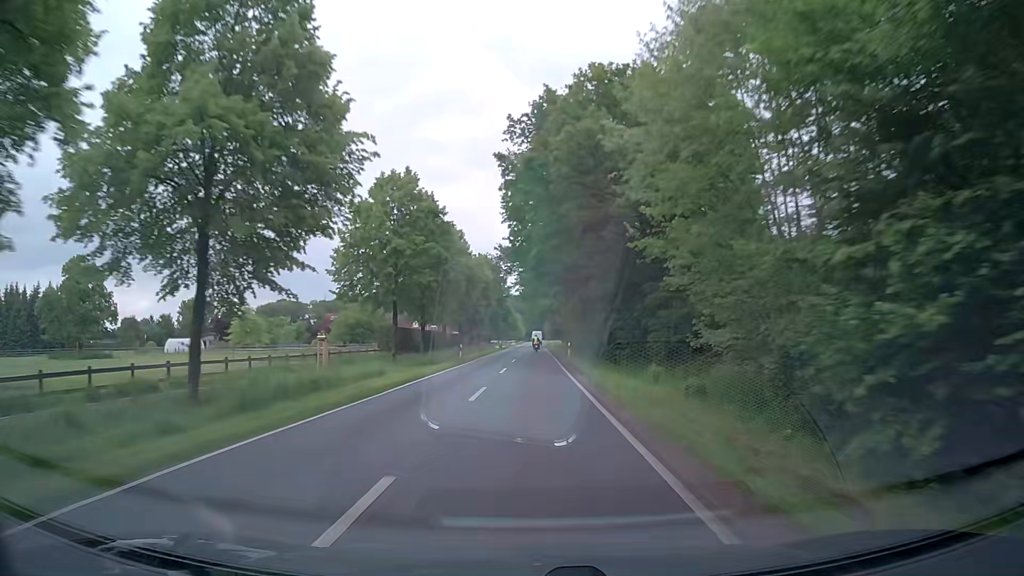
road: secondary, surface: asphalt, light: Day
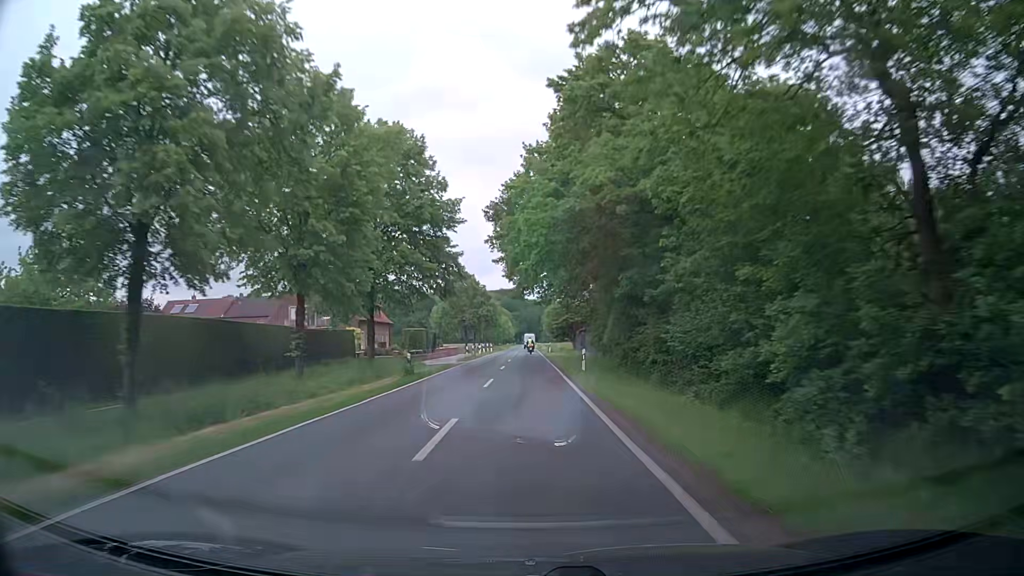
(+0.5, +66.6) m; 0°
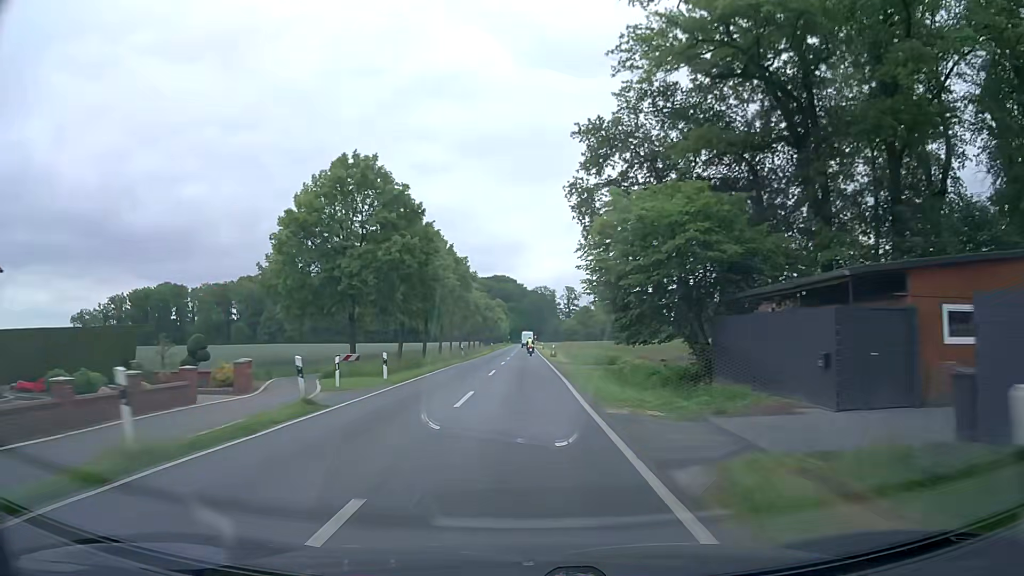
(+0.2, +65.7) m; 0°
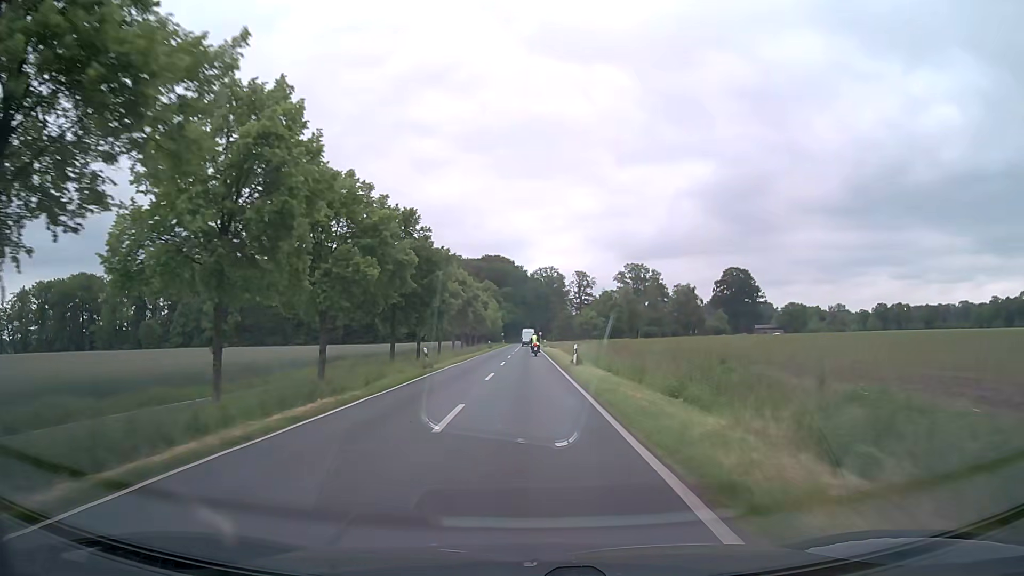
(-0.1, +63.6) m; 0°
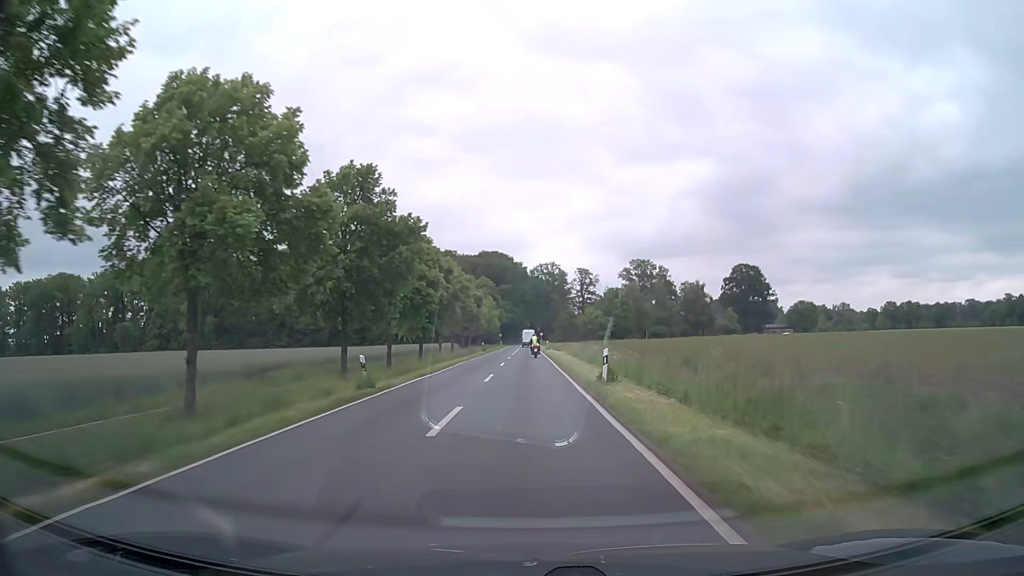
(-0.1, +12.4) m; 0°
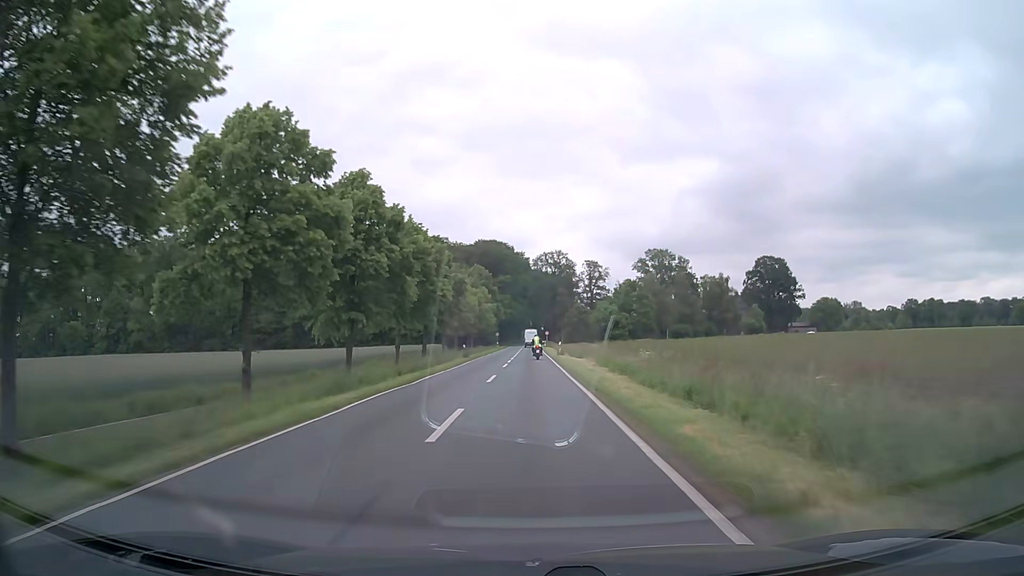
(-0.1, +24.4) m; 0°
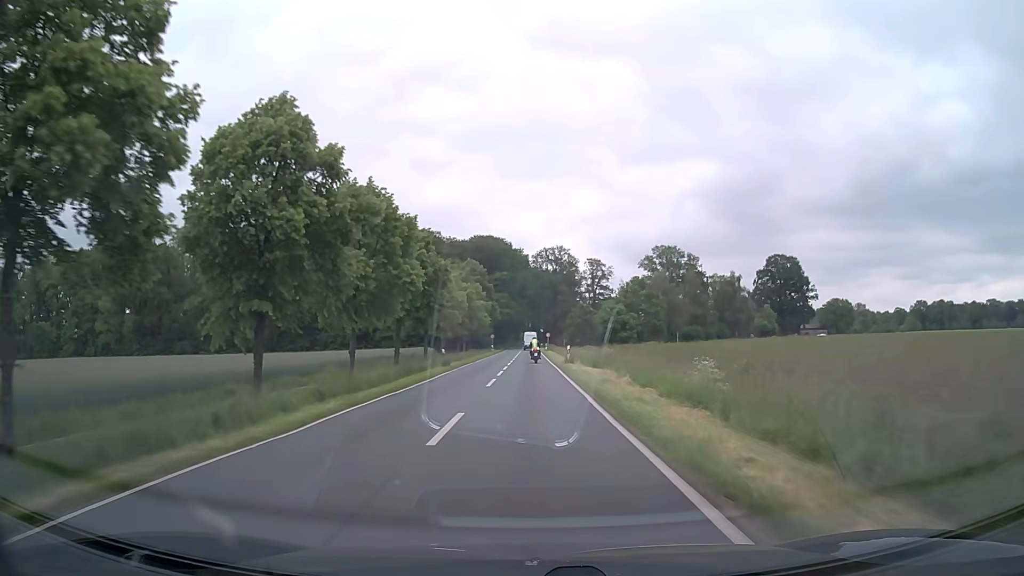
(0.0, +12.0) m; 0°
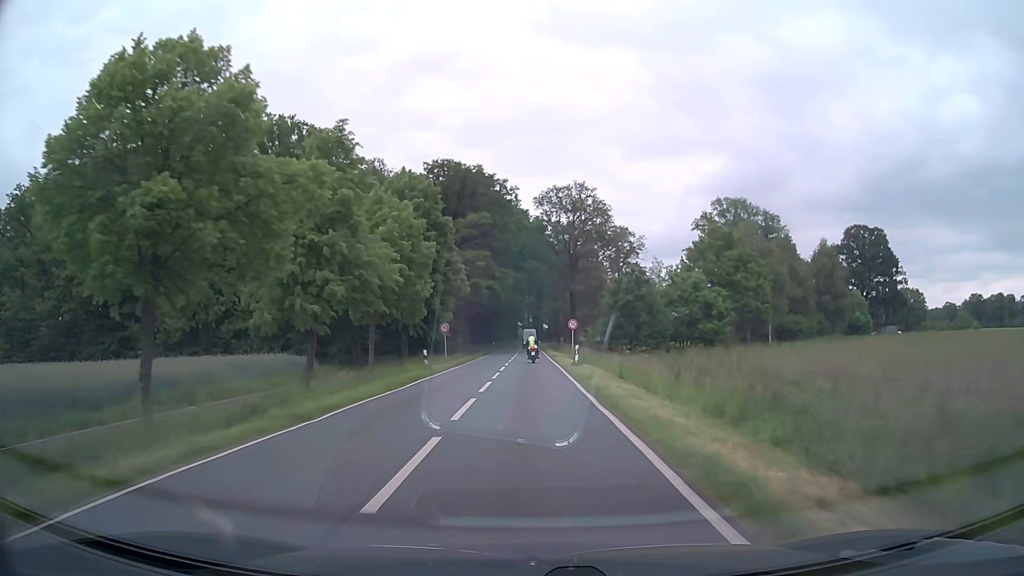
(-0.1, +57.9) m; 0°
(0, +10) (0, +20) (0, +30) (0, +40) (0, +50) (0, +60) (0, +70) (0, +80) (0, +90) (0, +100) m
